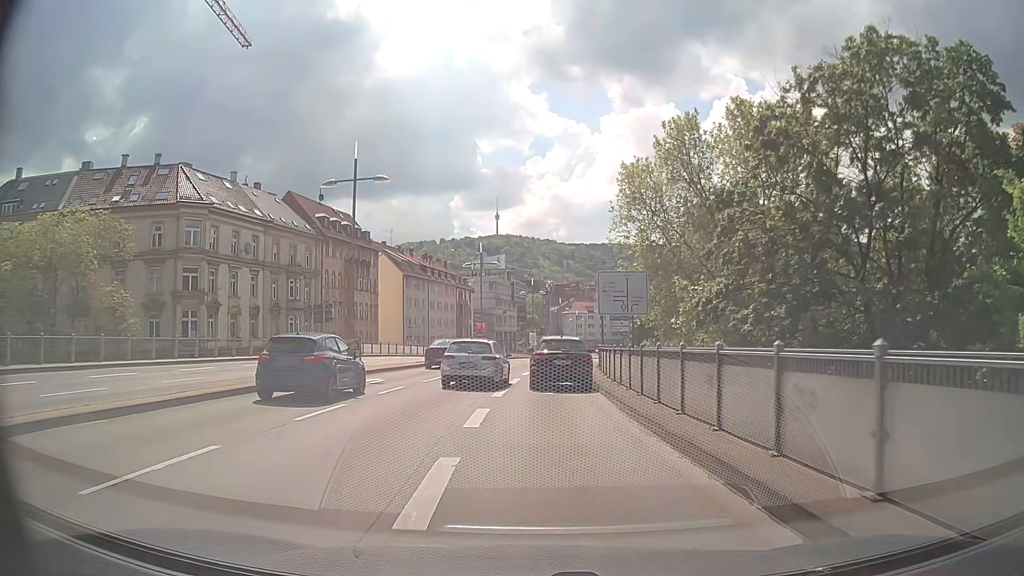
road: primary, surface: asphalt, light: Day
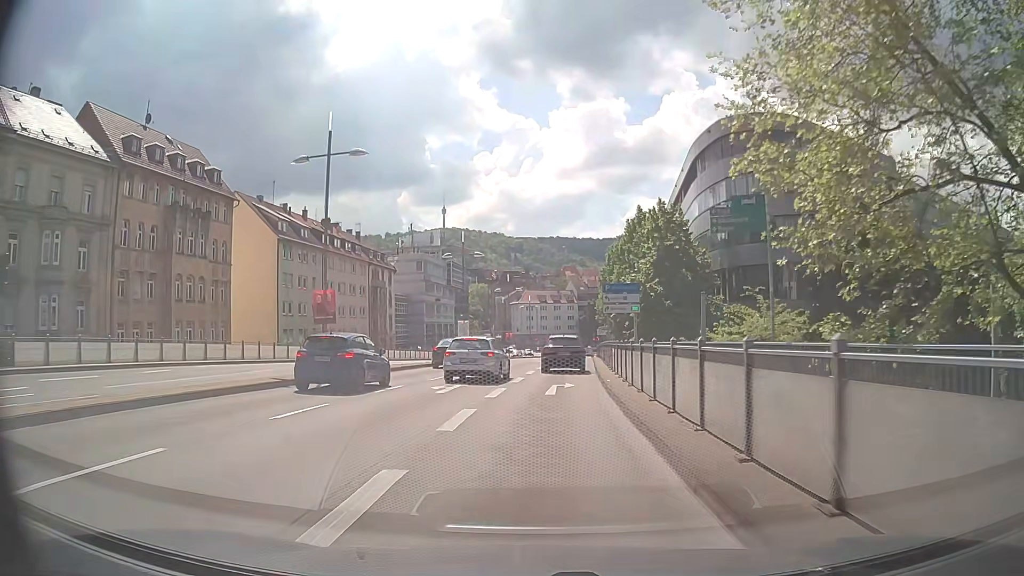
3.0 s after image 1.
(+1.2, +32.0) m; +4°
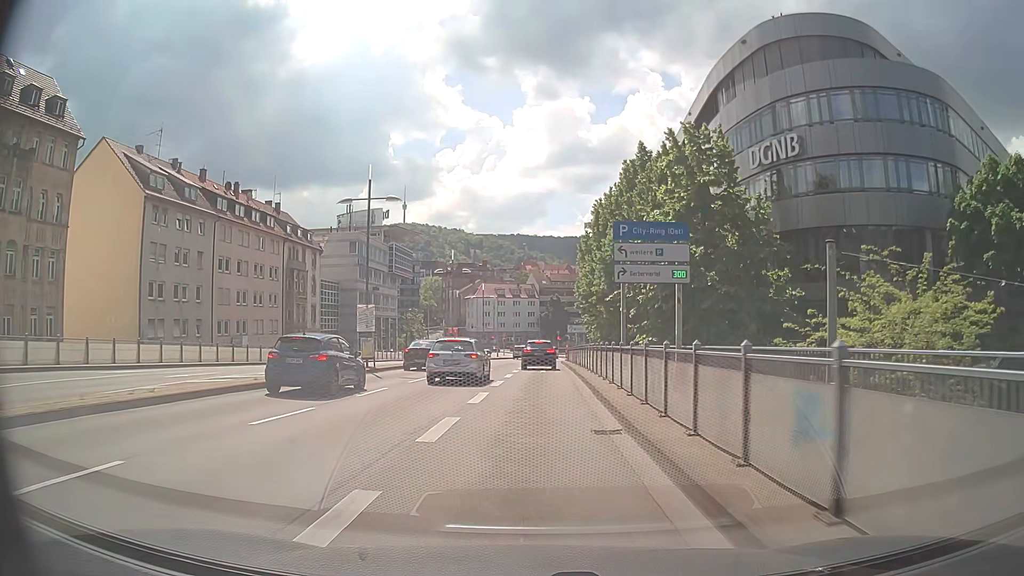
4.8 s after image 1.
(+0.8, +18.9) m; +4°
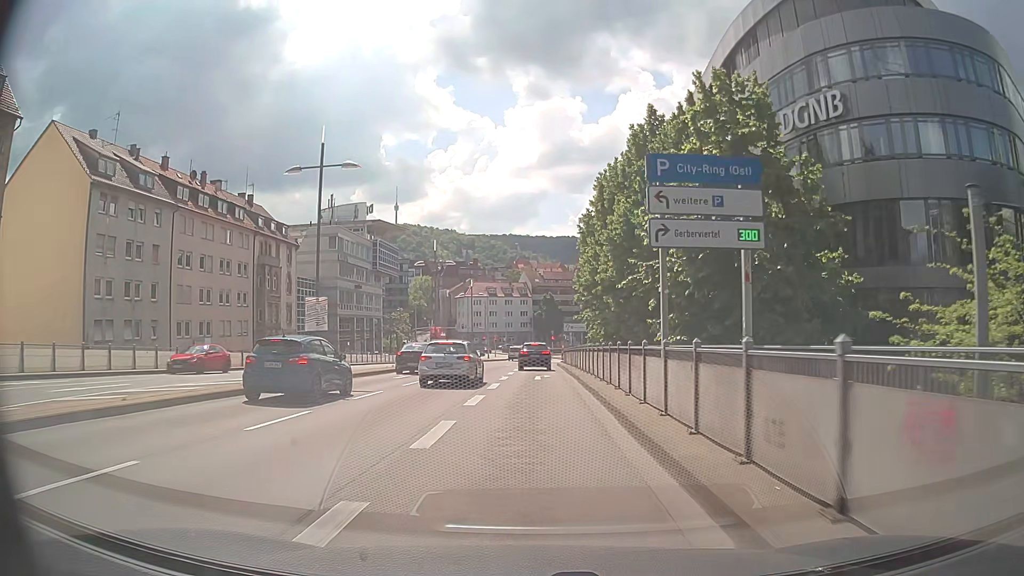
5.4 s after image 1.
(0.0, +6.3) m; 0°
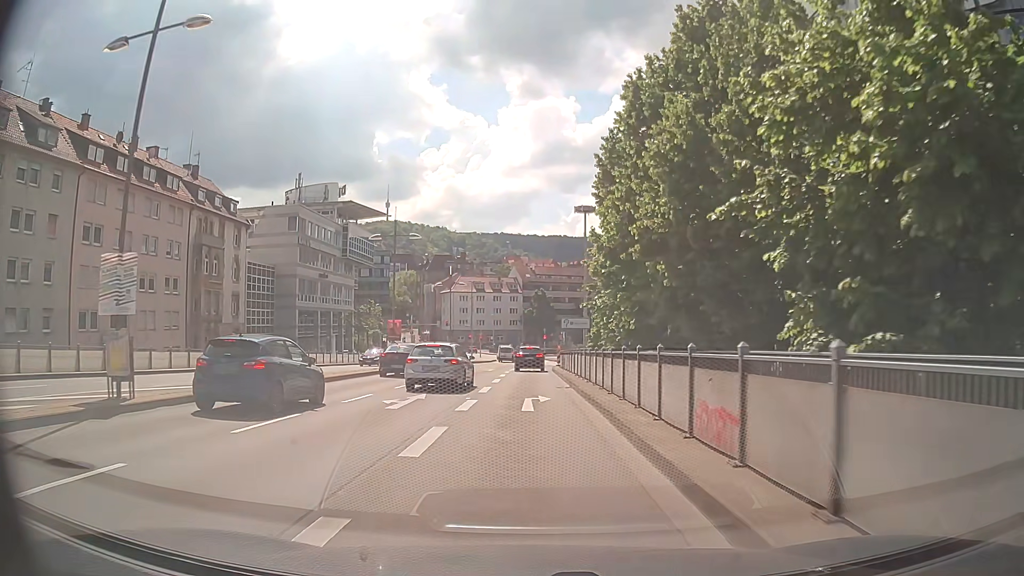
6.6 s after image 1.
(+0.1, +12.4) m; +1°
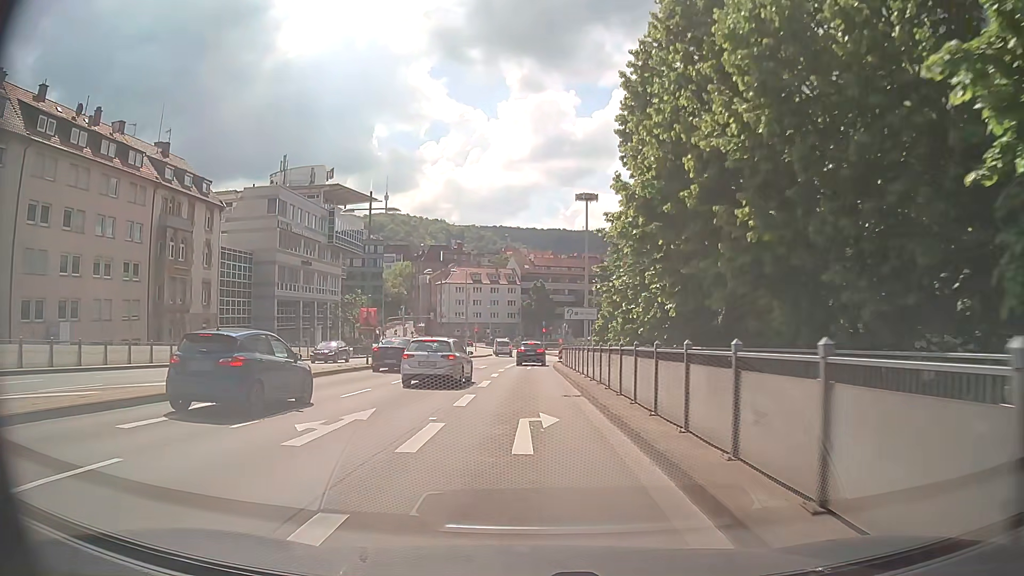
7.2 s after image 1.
(+0.1, +6.0) m; 0°
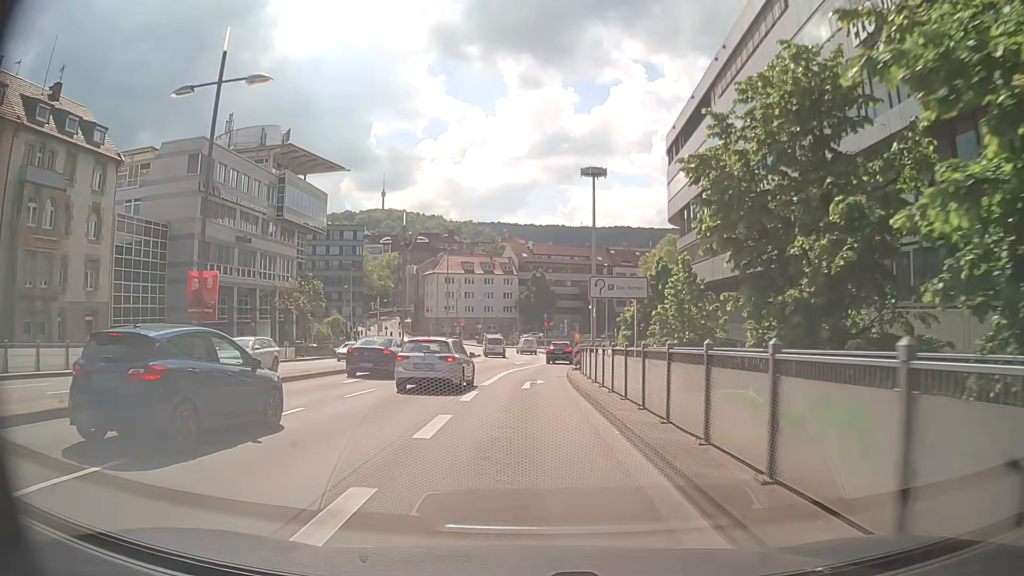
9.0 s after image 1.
(0.0, +17.7) m; 0°
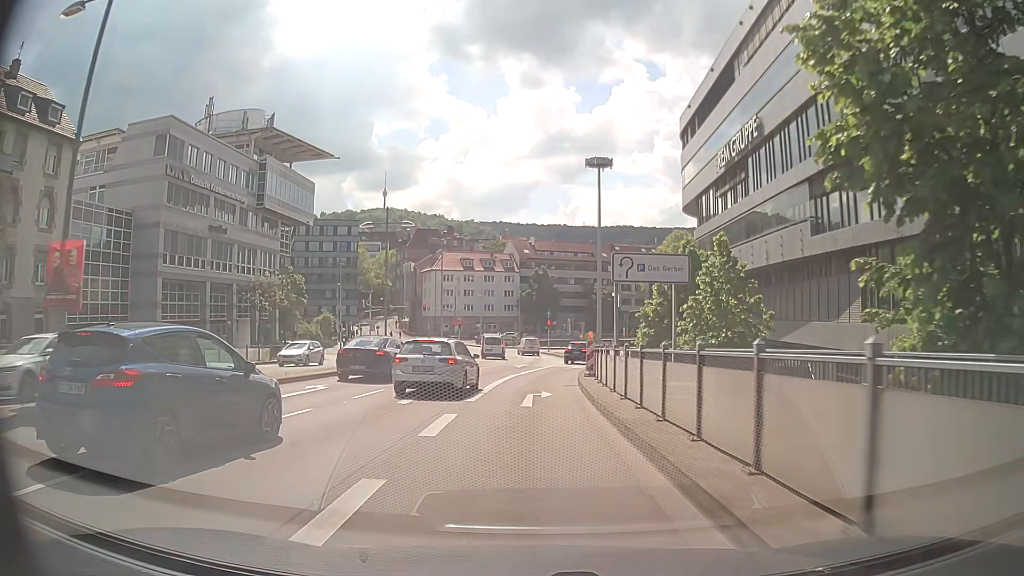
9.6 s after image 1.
(+0.1, +5.8) m; 0°
